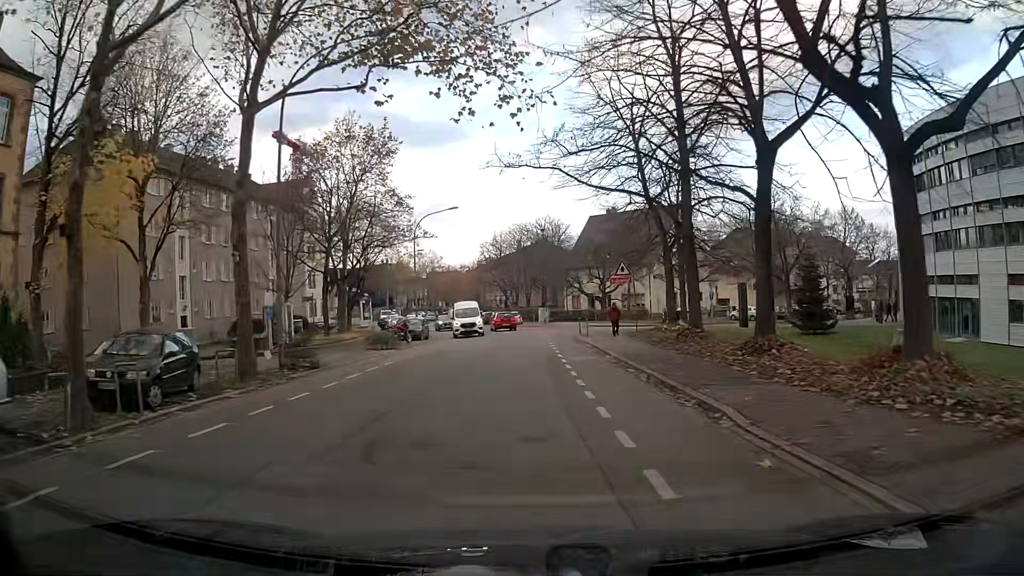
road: tertiary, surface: asphalt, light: Day
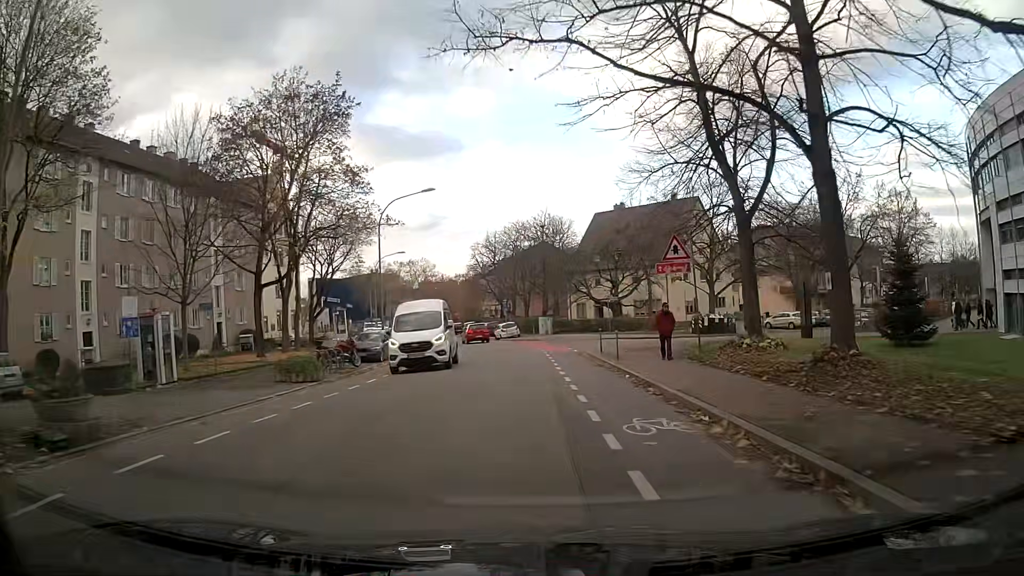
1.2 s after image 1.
(0.0, +11.9) m; 0°
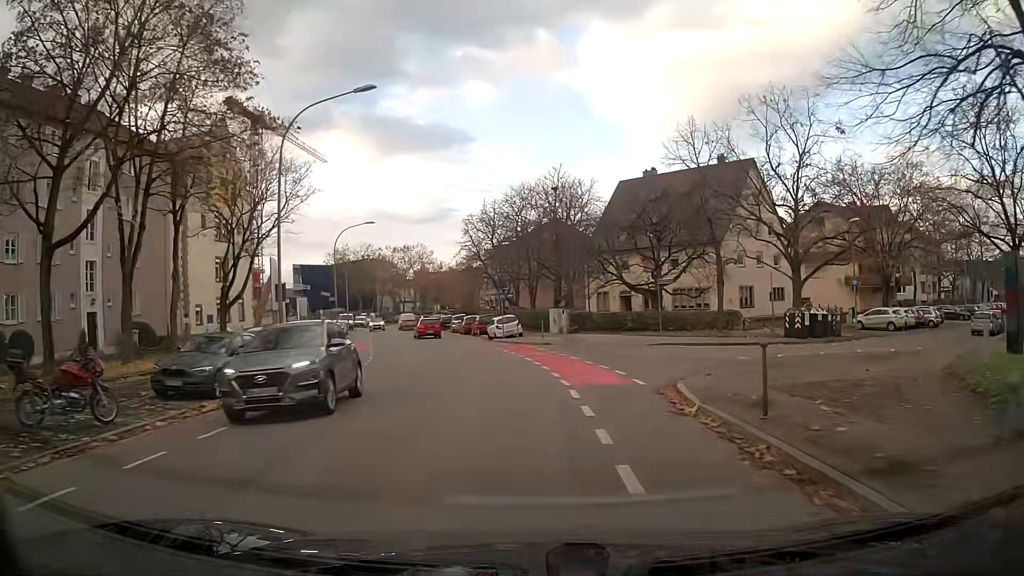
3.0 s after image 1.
(-0.1, +17.9) m; -1°
(0, +10) (-1, +20) (-3, +30) (-5, +40) (-7, +49) (-9, +59) (-12, +69) (-14, +79) (-16, +88) (-18, +98) m
